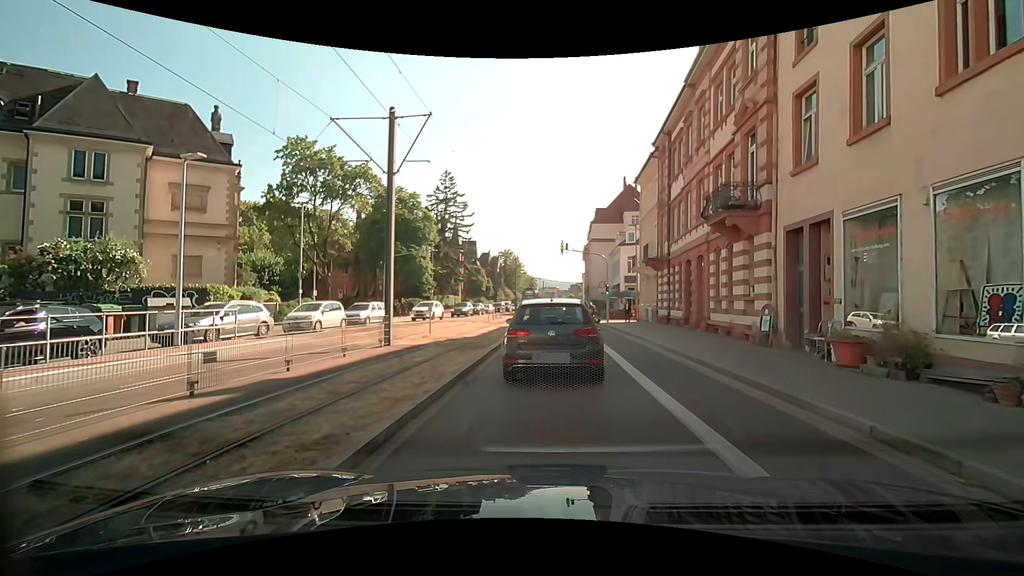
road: secondary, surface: asphalt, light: Day
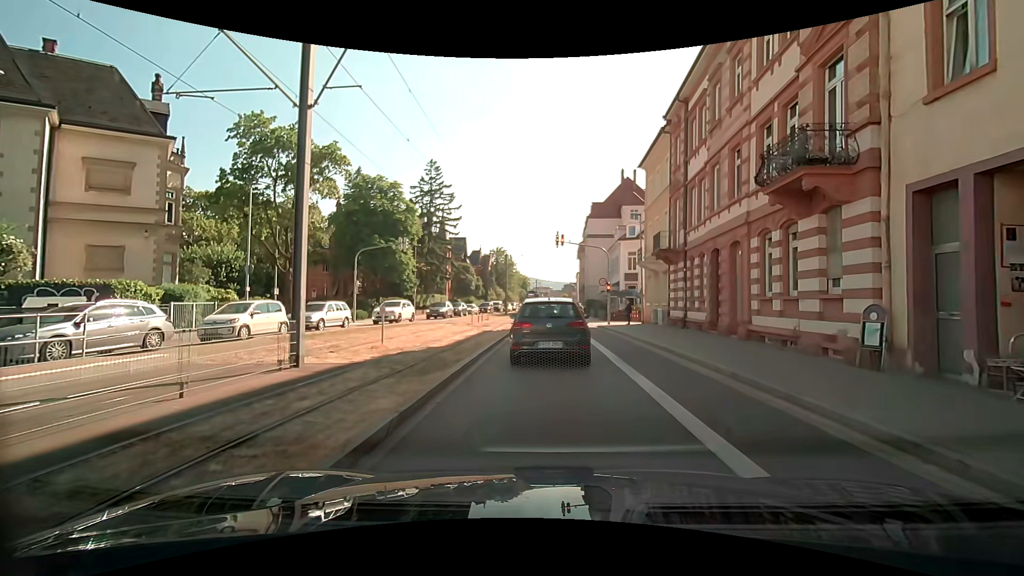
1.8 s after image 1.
(+0.2, +5.2) m; +2°
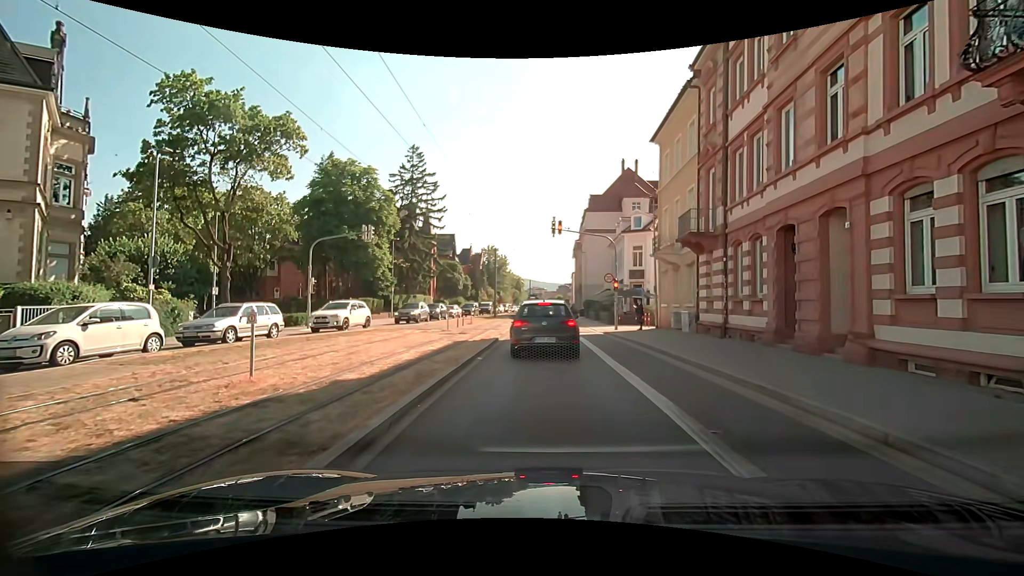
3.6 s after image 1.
(+0.1, +6.4) m; +1°
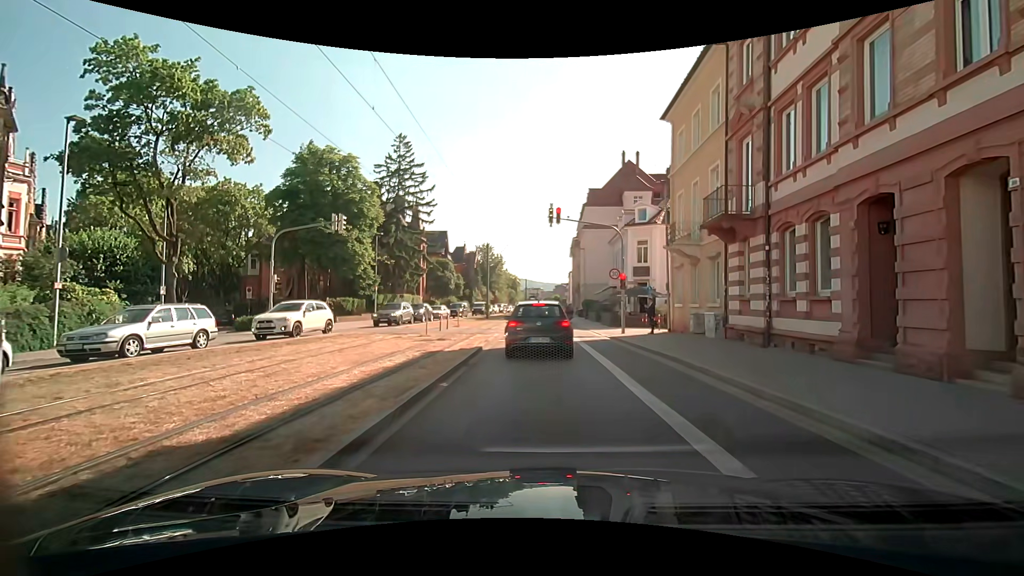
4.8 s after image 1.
(0.0, +3.9) m; -1°
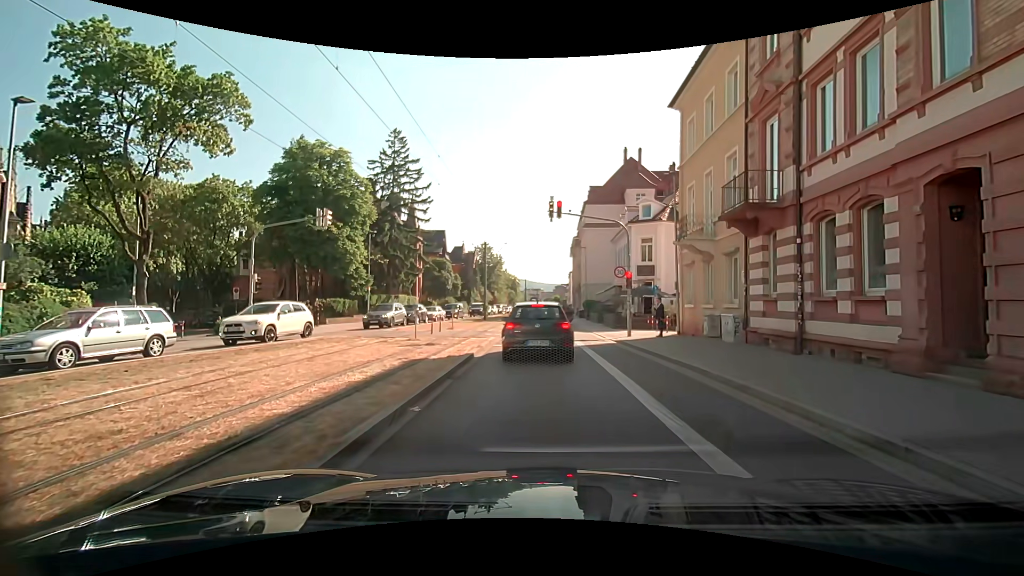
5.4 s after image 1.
(0.0, +1.9) m; +1°
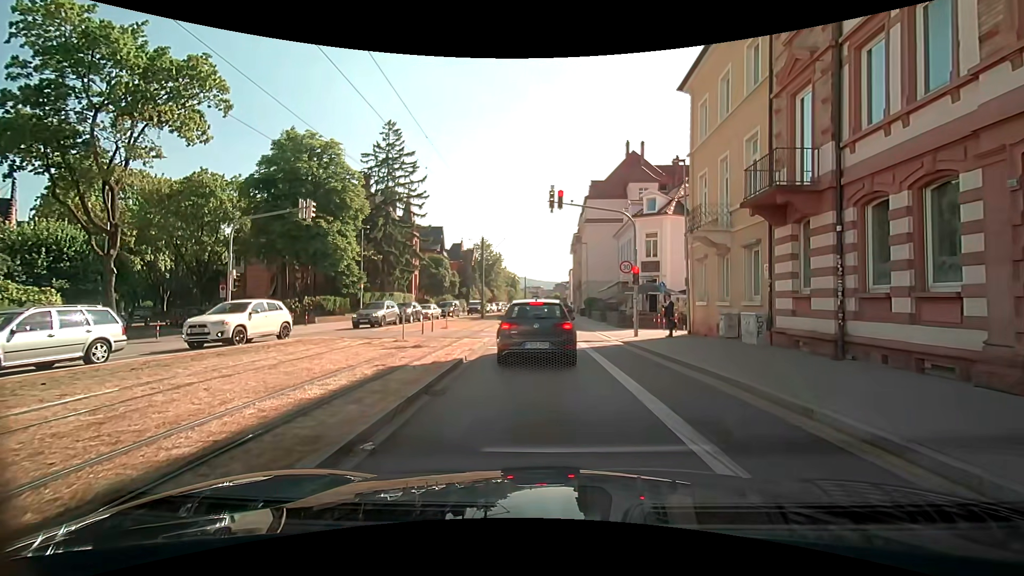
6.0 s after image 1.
(0.0, +1.8) m; 0°
